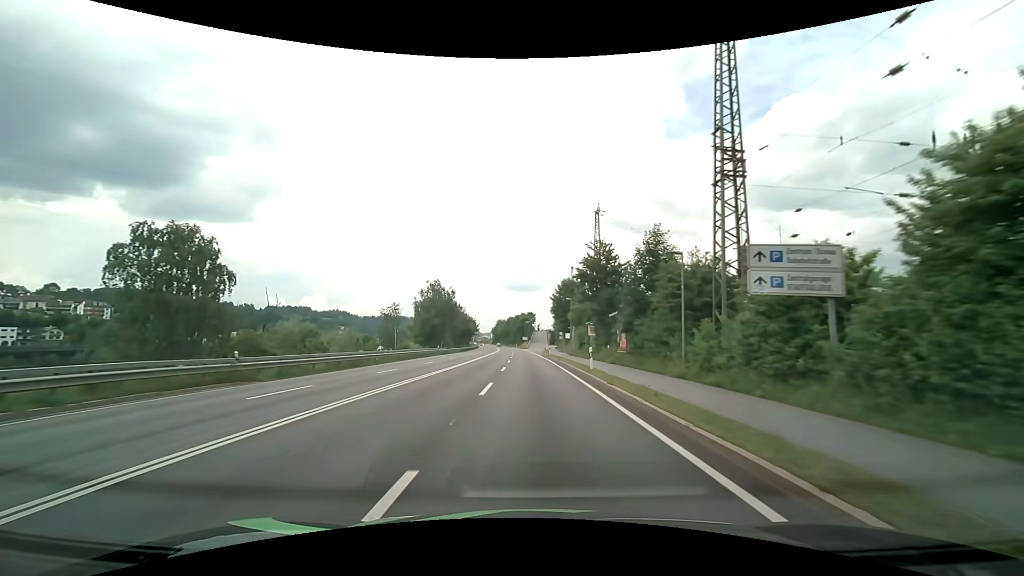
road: primary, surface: asphalt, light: Day
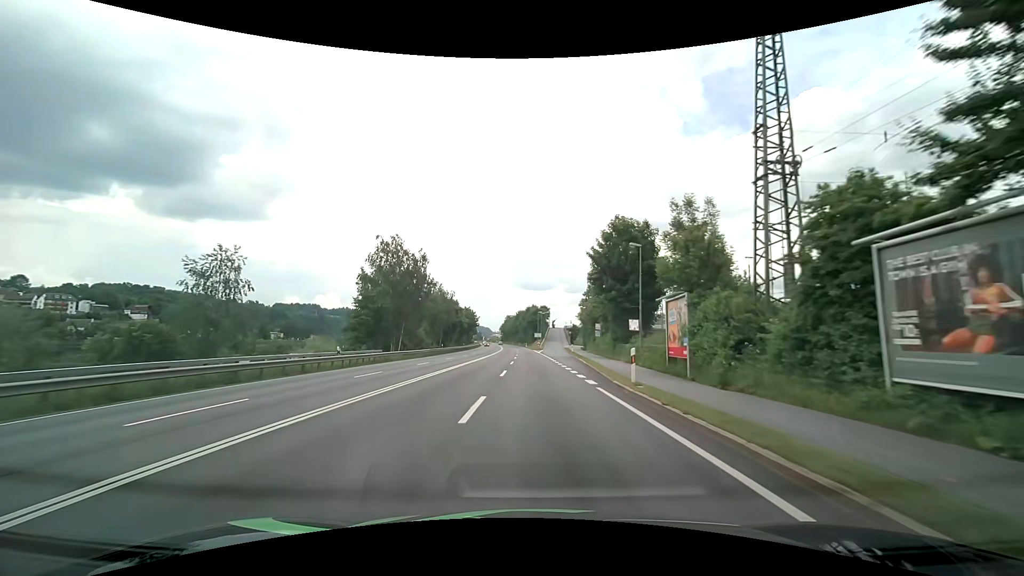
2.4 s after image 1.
(-0.5, +40.9) m; -1°
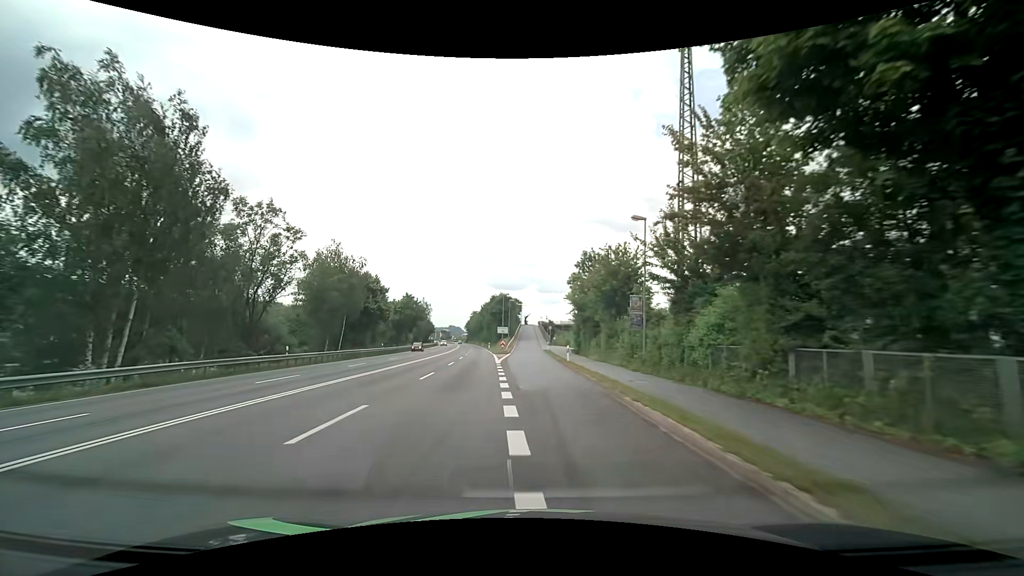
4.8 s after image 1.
(+1.3, +37.6) m; +3°
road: unclassified
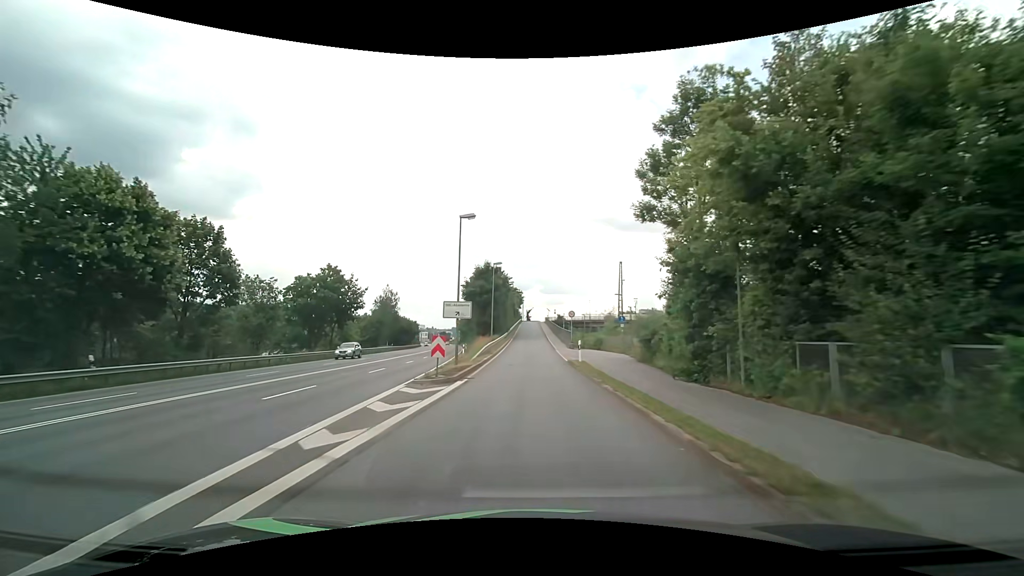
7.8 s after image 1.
(+0.1, +41.6) m; -1°
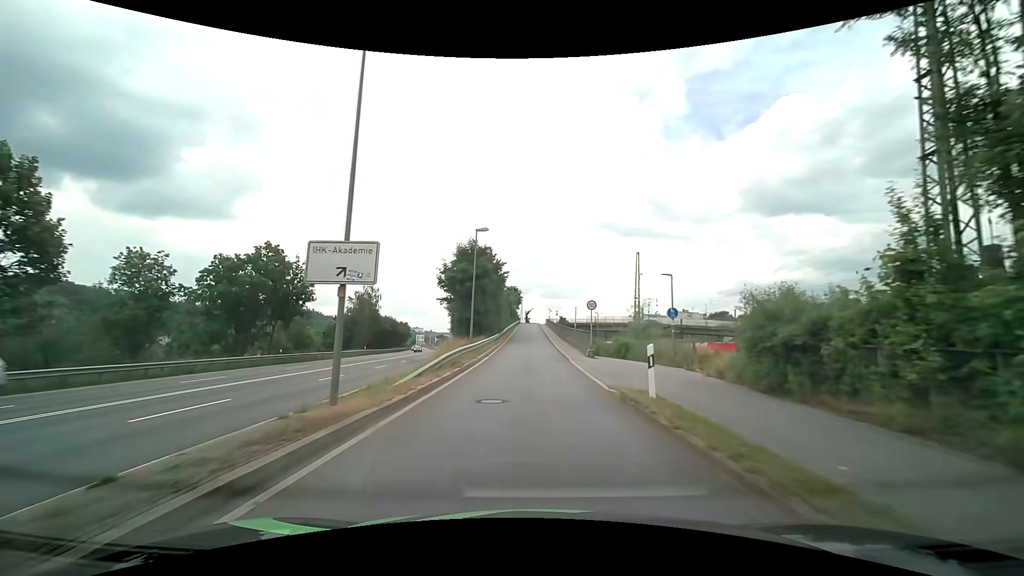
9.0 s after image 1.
(0.0, +15.0) m; 0°
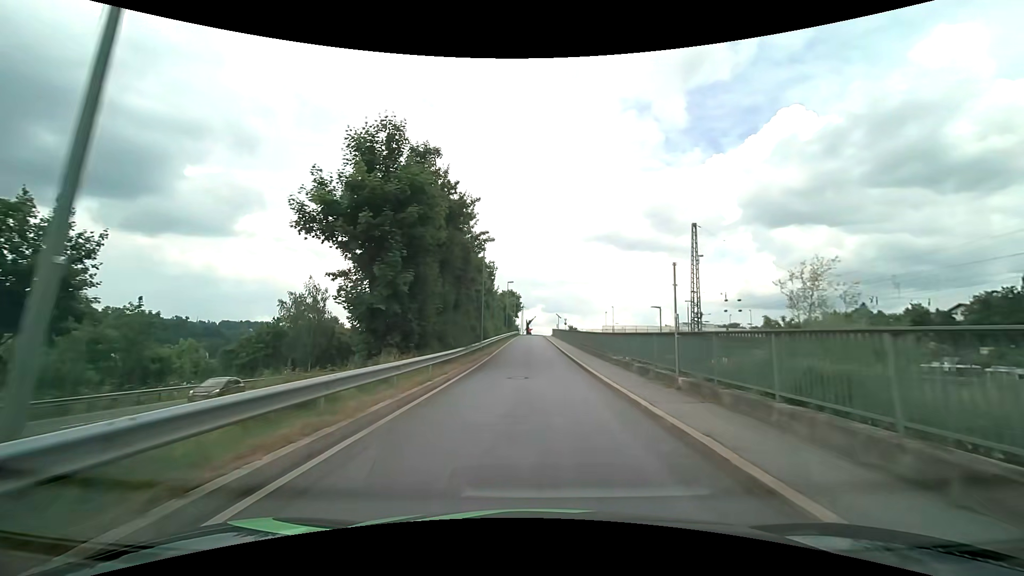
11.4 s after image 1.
(+0.1, +26.9) m; 0°
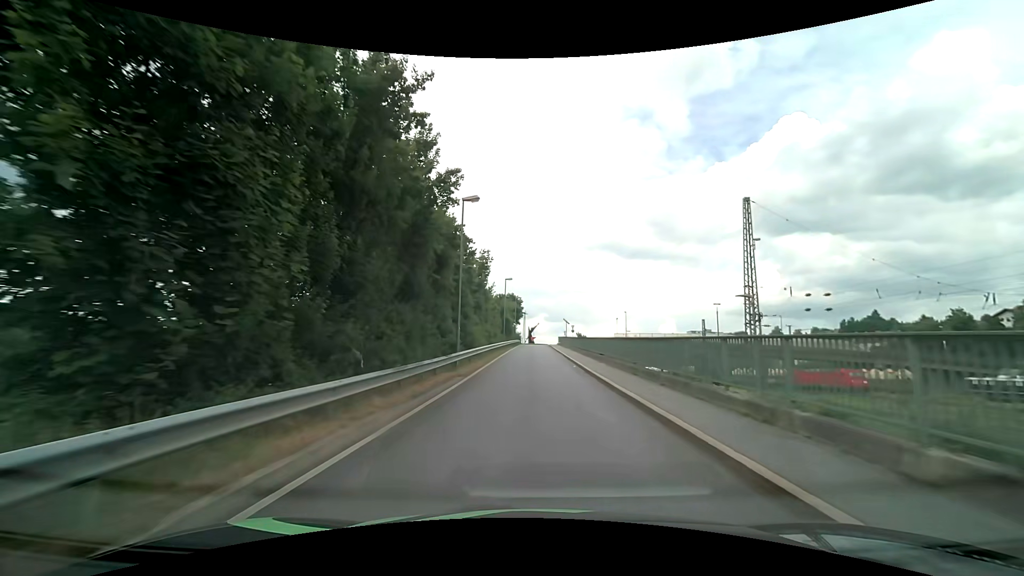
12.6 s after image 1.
(-0.1, +12.2) m; -1°
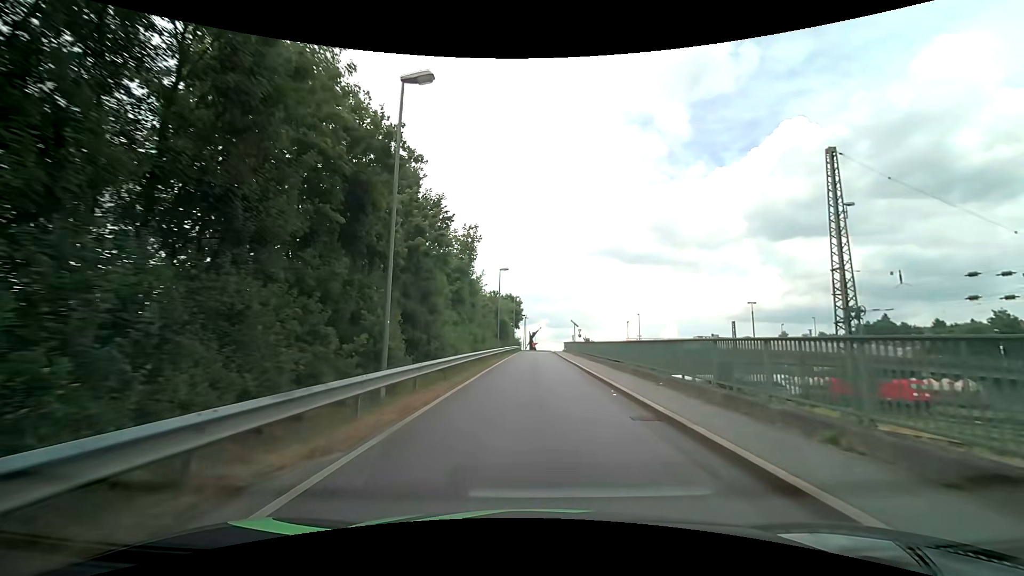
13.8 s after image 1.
(0.0, +11.2) m; 0°
